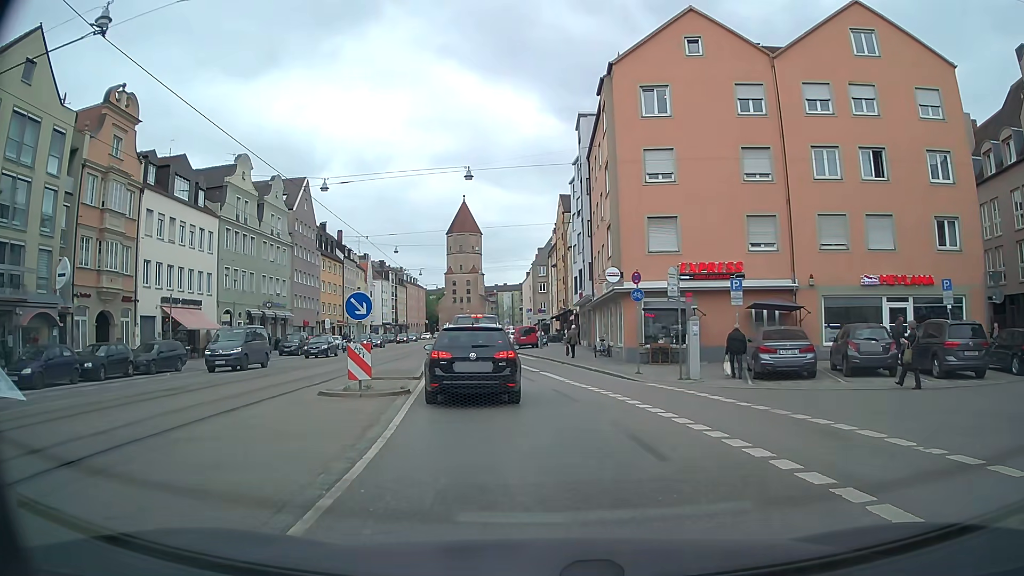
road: tertiary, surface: asphalt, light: Day
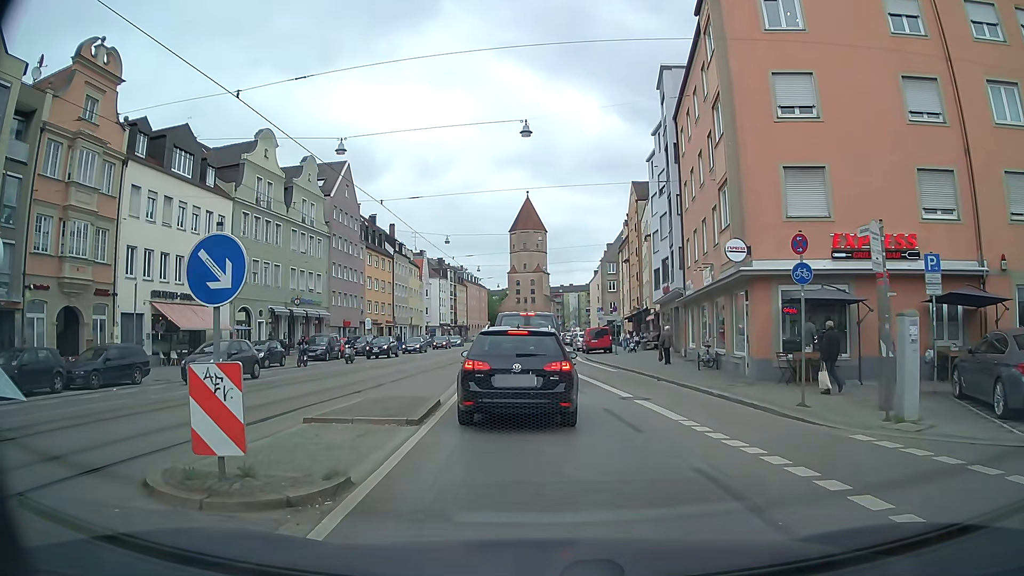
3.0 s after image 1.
(-0.4, +8.8) m; -3°
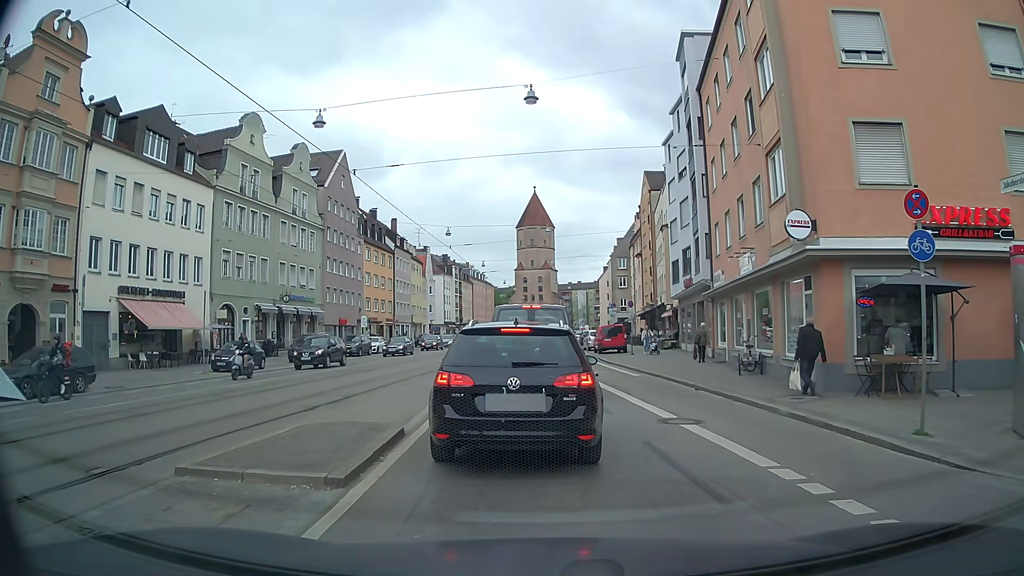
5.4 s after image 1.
(-0.1, +3.9) m; -1°
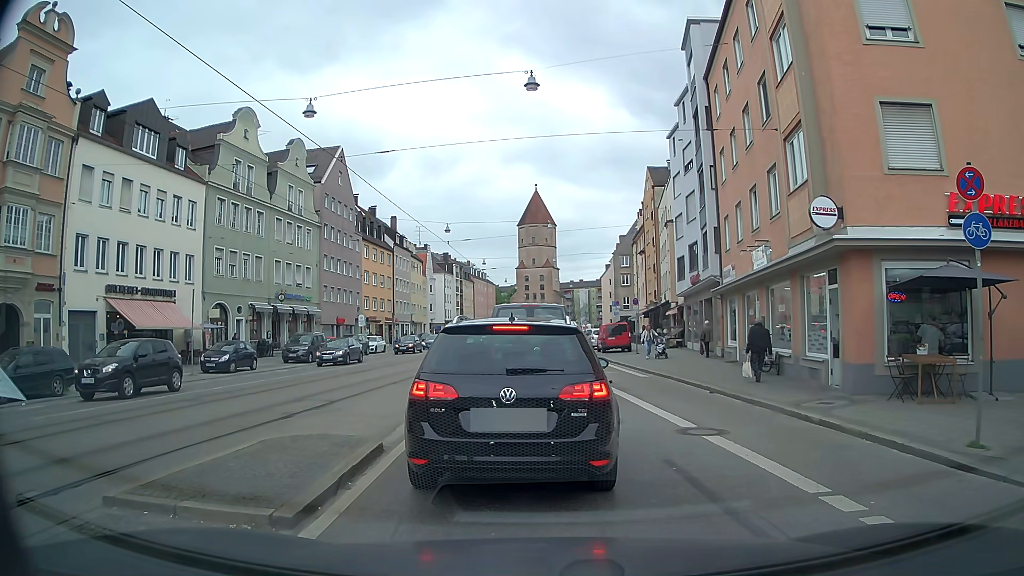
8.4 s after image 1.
(0.0, +1.3) m; 0°
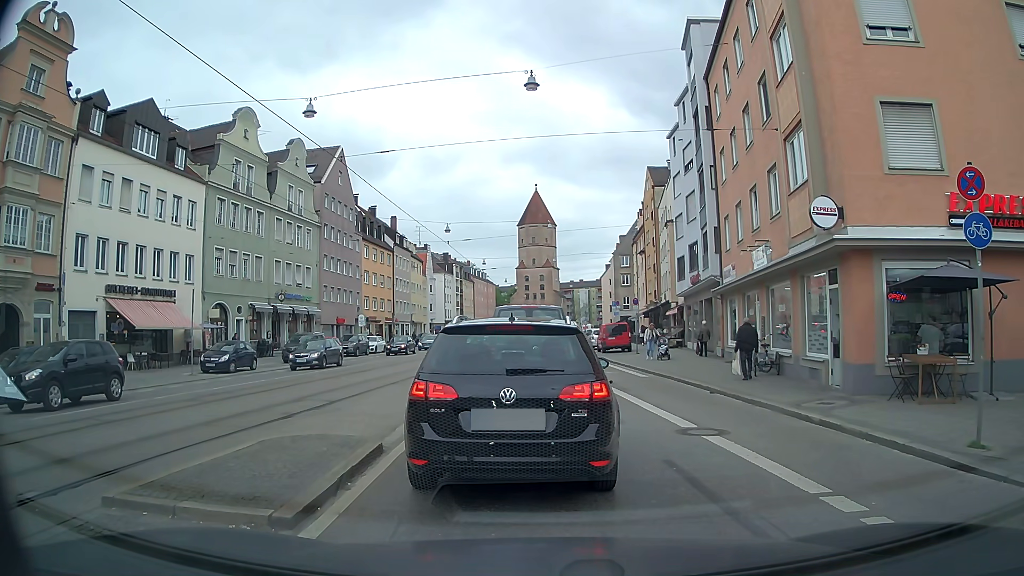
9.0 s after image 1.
(0.0, 0.0) m; 0°
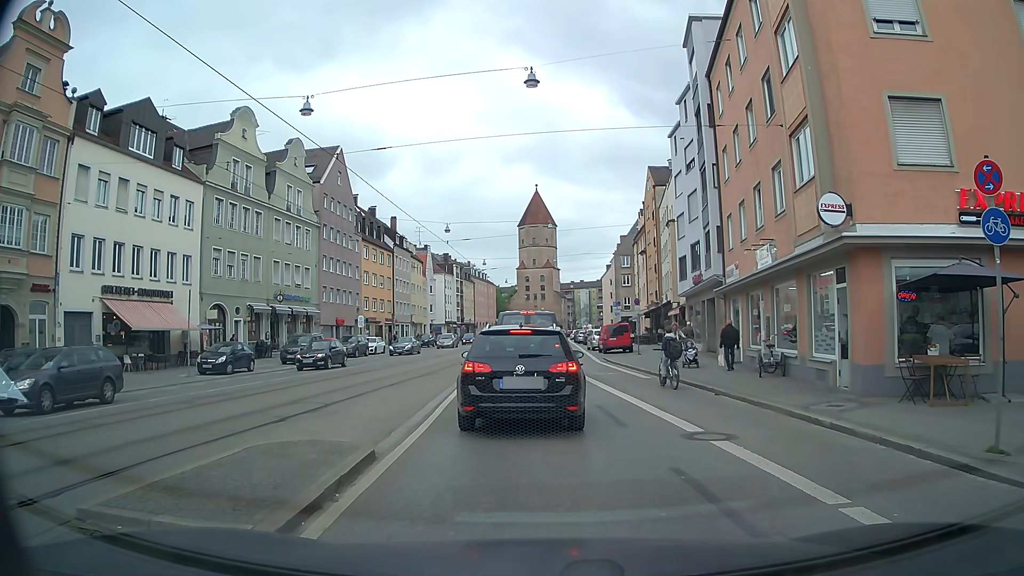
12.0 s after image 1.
(0.0, +0.4) m; 0°
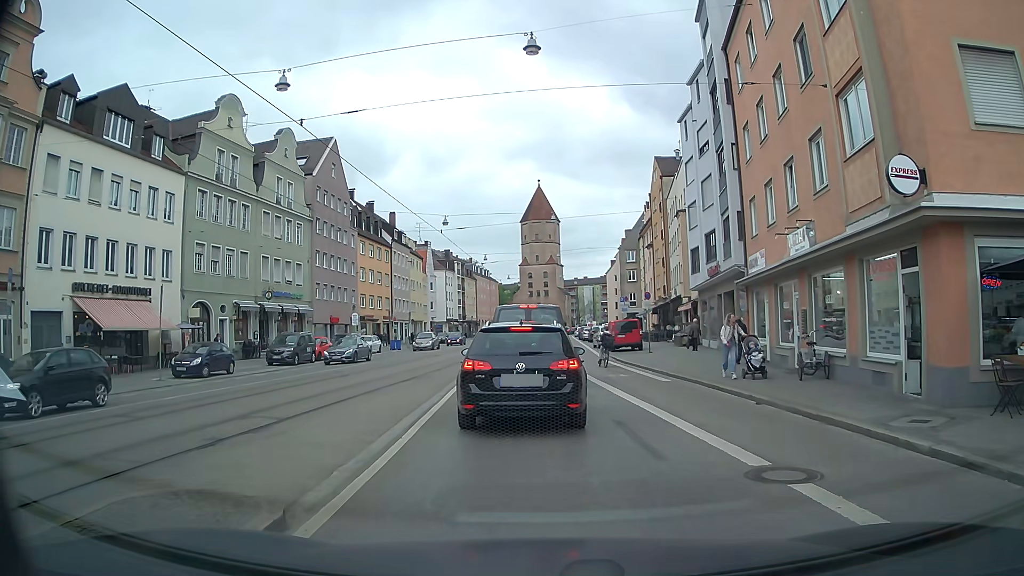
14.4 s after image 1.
(0.0, +2.8) m; -2°
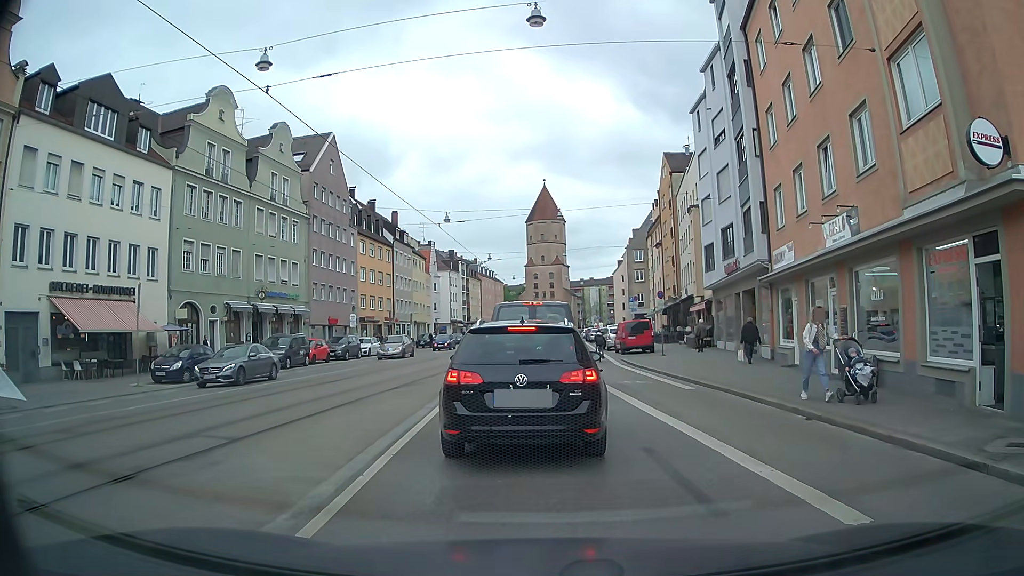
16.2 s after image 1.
(-0.1, +2.1) m; -2°
